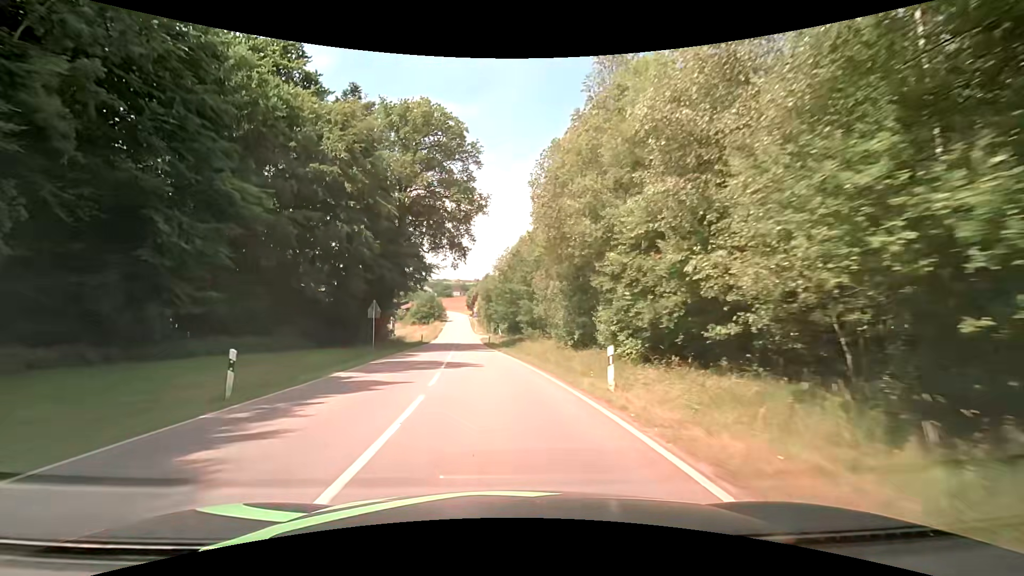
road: tertiary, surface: asphalt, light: Day
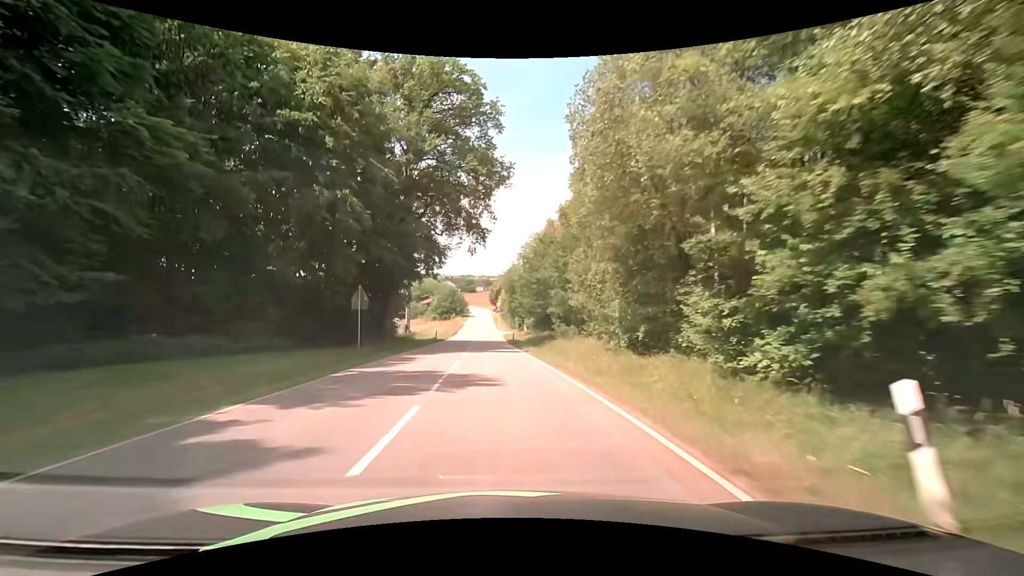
(-0.2, +8.1) m; -3°
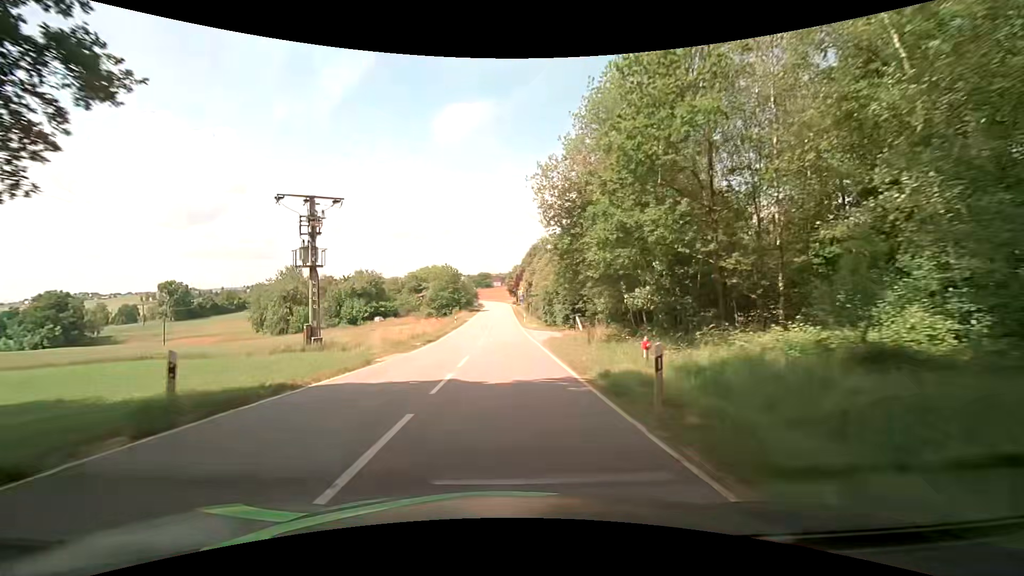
(-0.9, +43.3) m; -2°
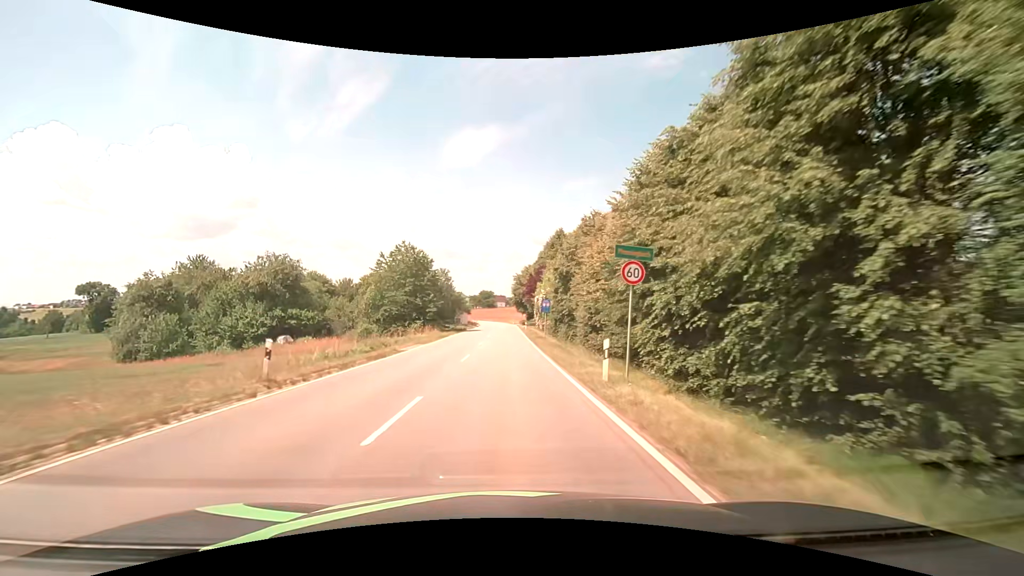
(-0.2, +46.3) m; 0°
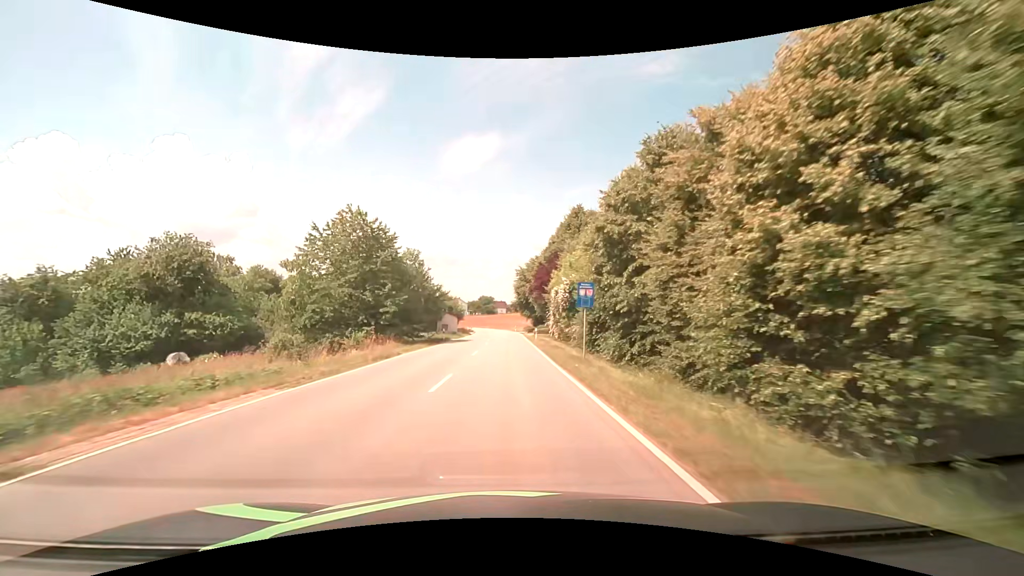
(0.0, +19.5) m; 0°
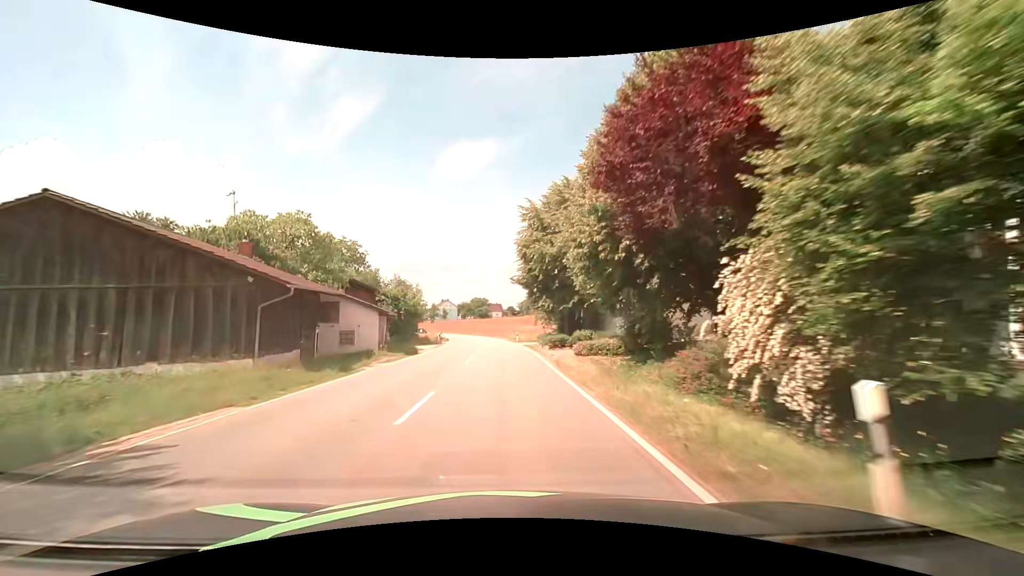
(0.0, +39.3) m; 0°
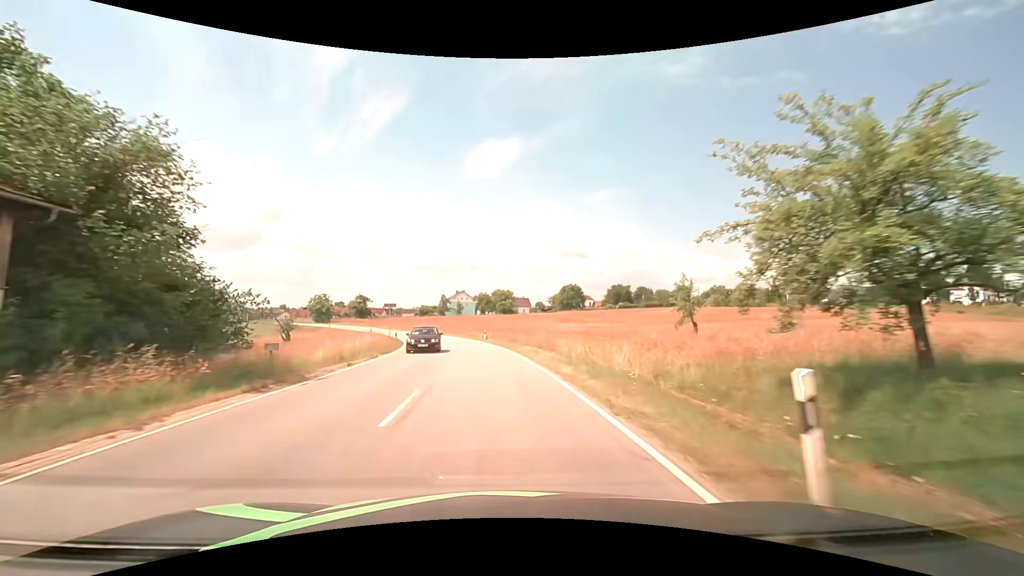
(-1.0, +48.4) m; -3°
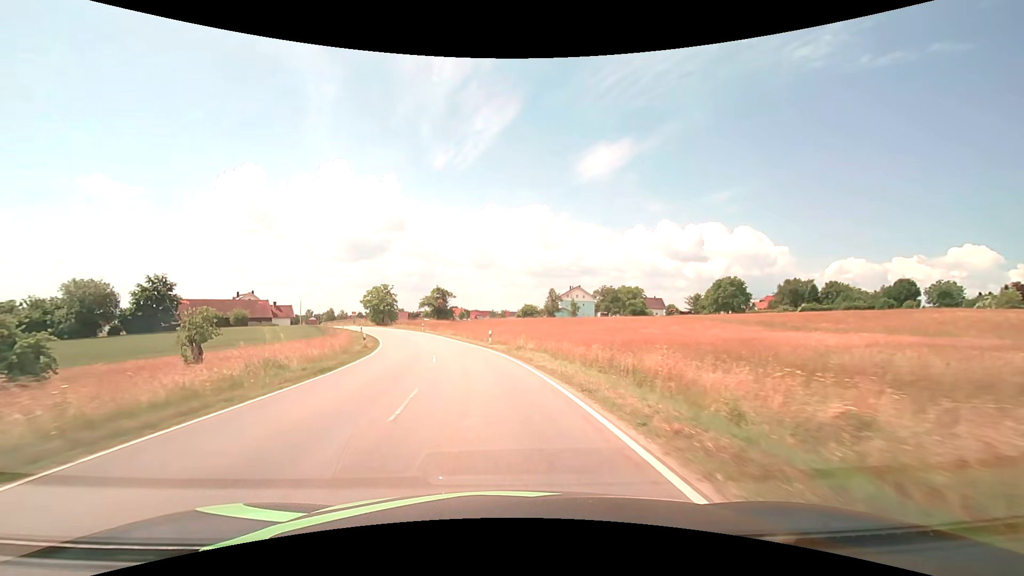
(-4.8, +47.8) m; -13°
(0, +10) (-1, +20) (-3, +30) (-5, +40) (-7, +49) (-11, +59) (-14, +68) (-18, +77) (-23, +86) (-27, +95) m
